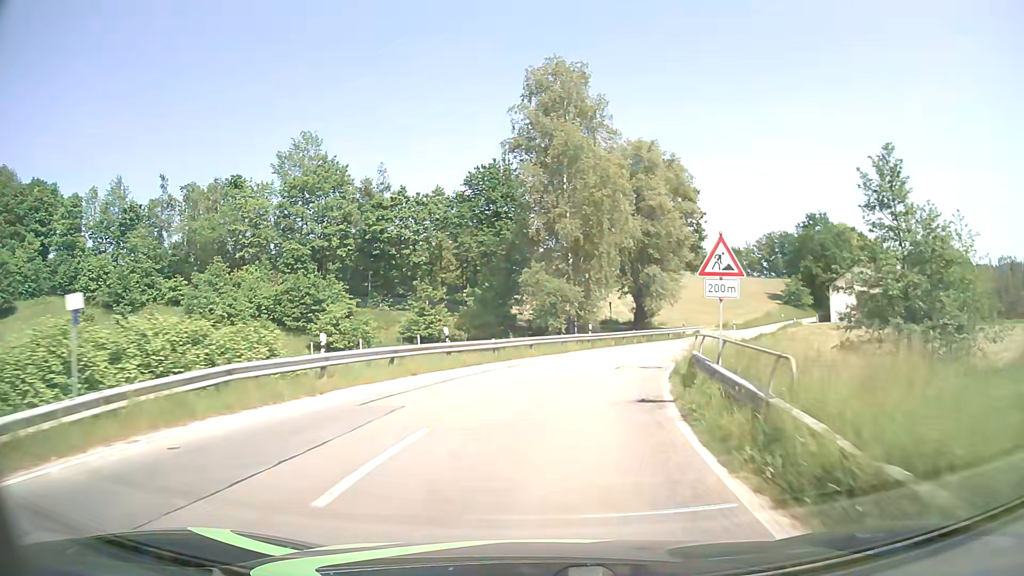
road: tertiary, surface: asphalt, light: Day
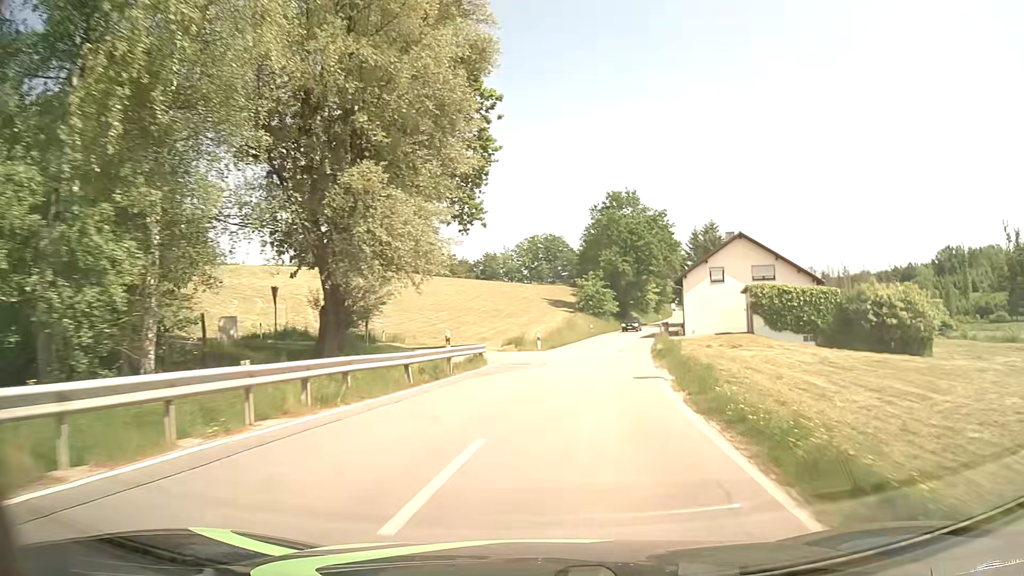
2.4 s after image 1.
(+6.8, +35.2) m; +22°
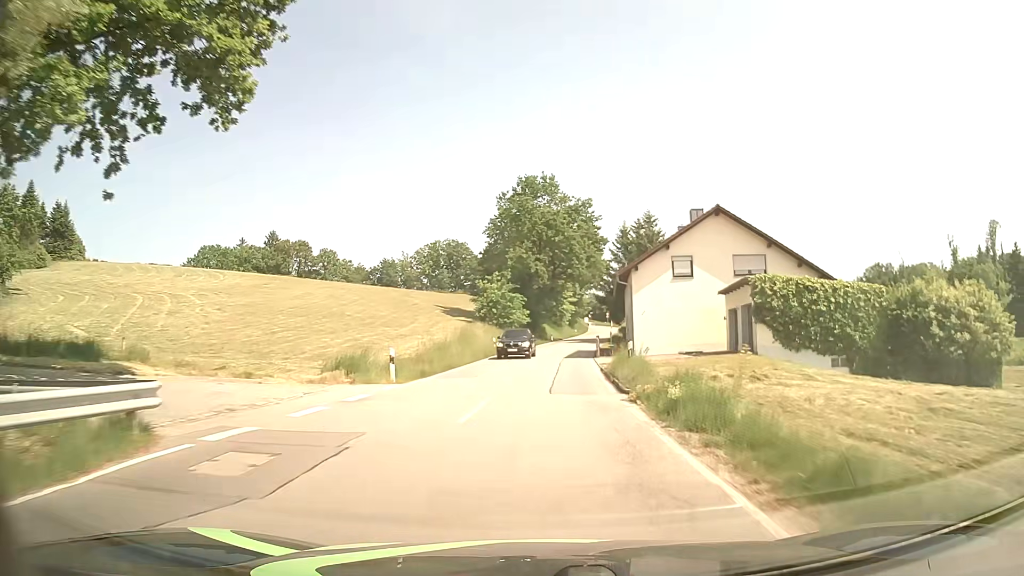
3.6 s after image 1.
(+1.5, +18.0) m; +8°
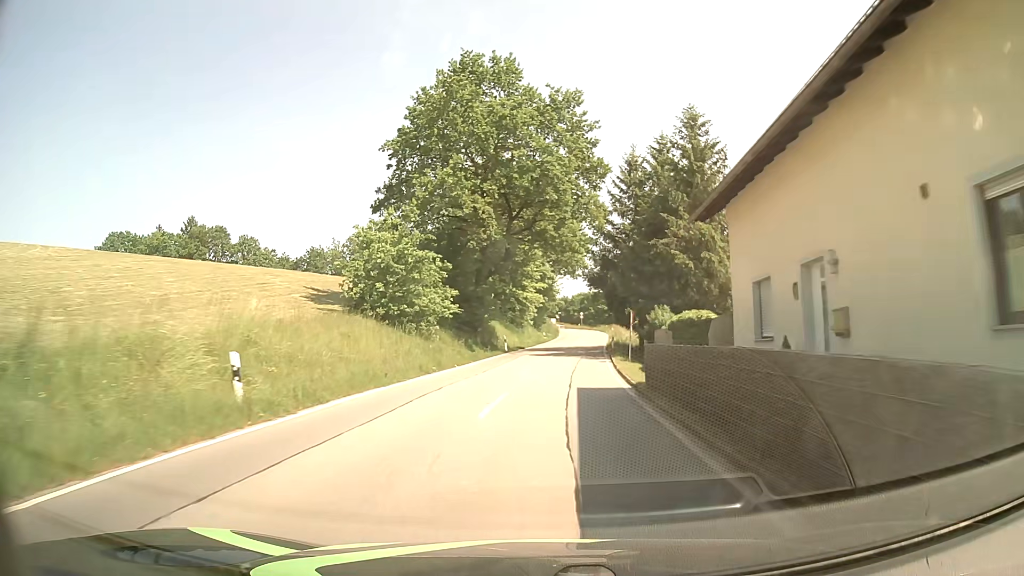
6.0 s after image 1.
(+1.3, +36.0) m; +4°
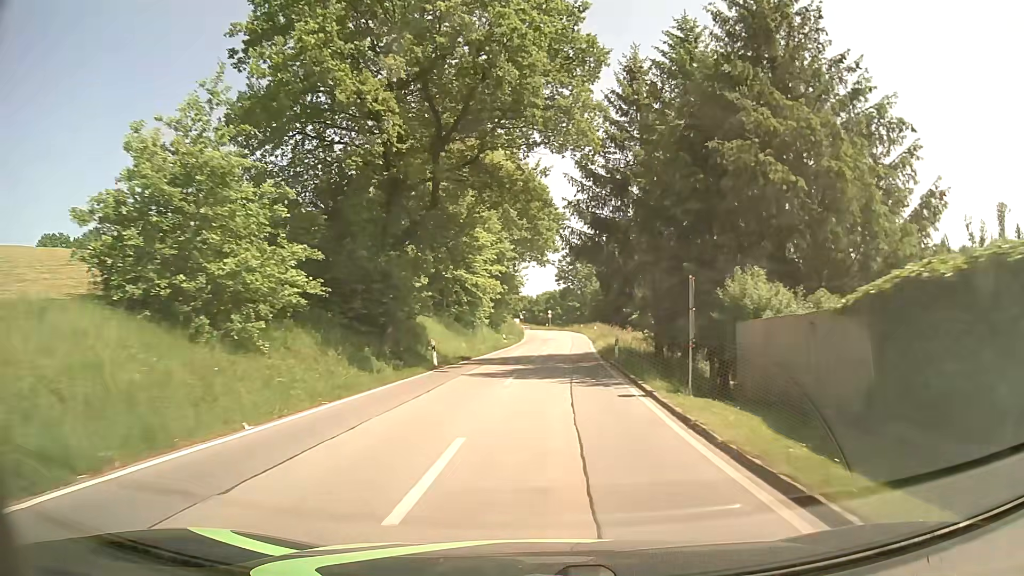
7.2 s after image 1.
(+0.5, +18.1) m; +3°
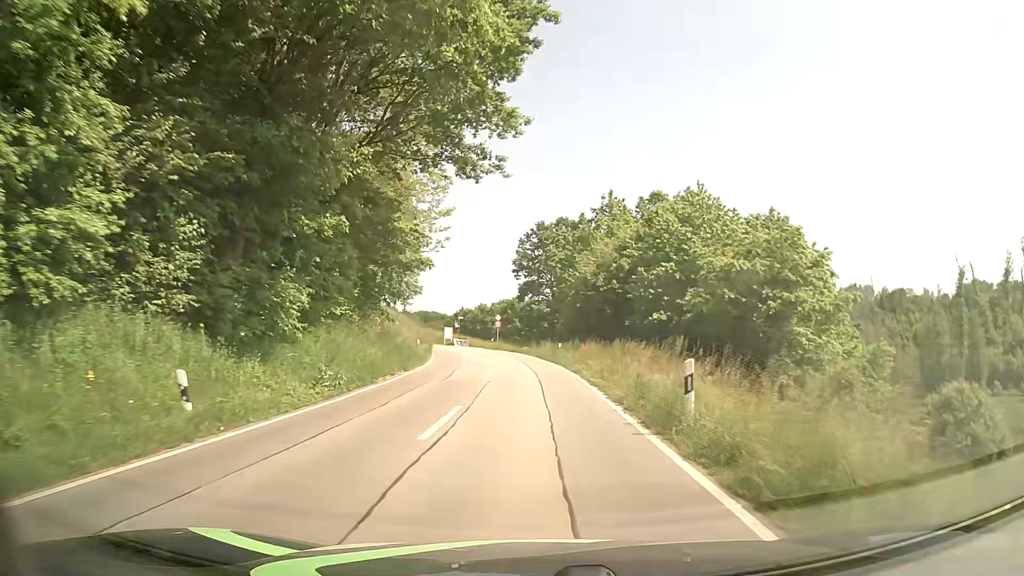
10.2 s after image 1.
(+2.0, +44.2) m; +3°
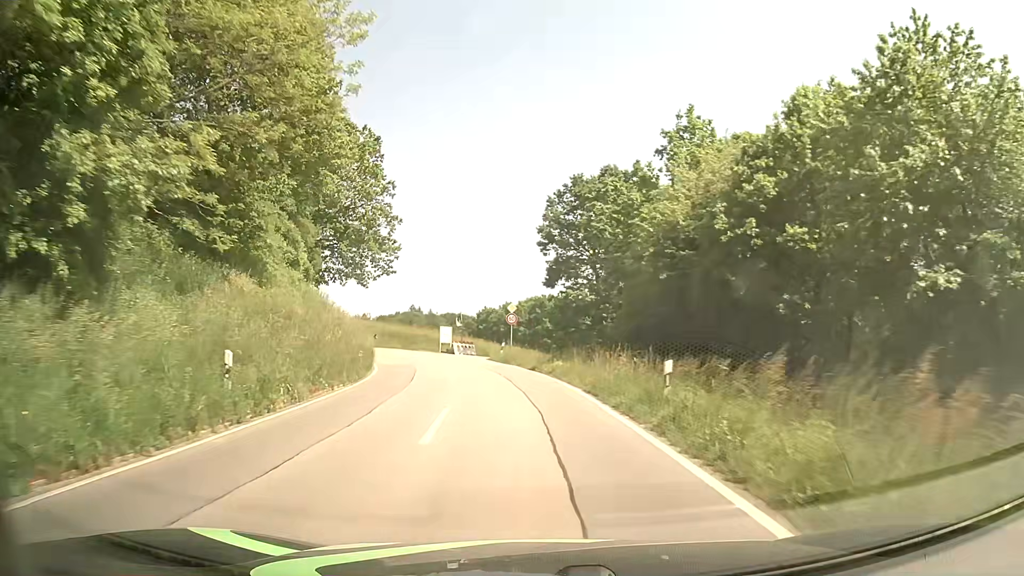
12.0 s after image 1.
(-0.1, +24.4) m; -2°
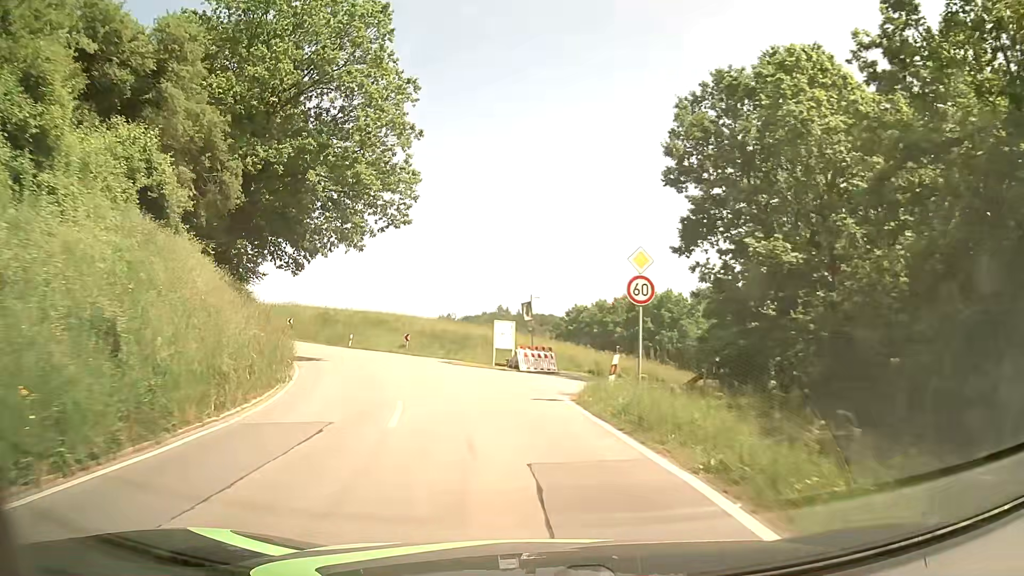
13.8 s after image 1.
(-1.3, +23.2) m; -8°
(0, +10) (-2, +20) (-5, +29) (-10, +38) (-15, +47) (-22, +54) (-29, +61) (-37, +67) (-46, +71) (-55, +74) m
